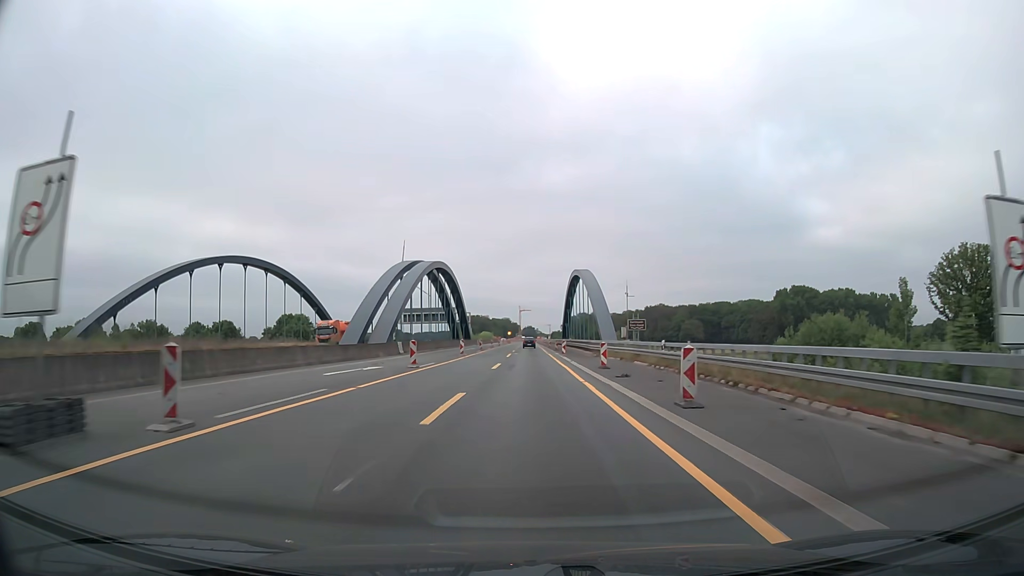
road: motorway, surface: asphalt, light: Day
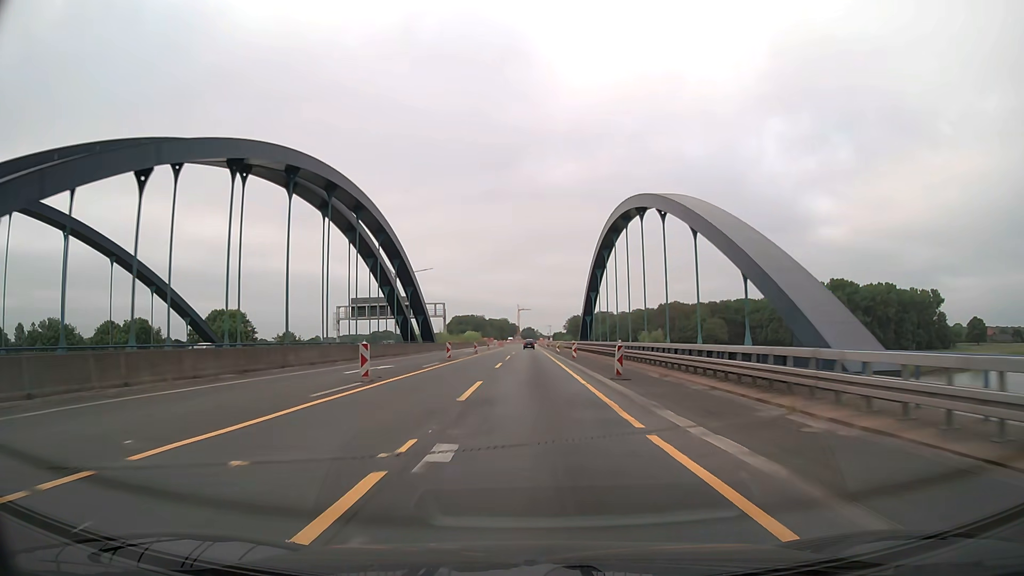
(0.0, +51.4) m; 0°
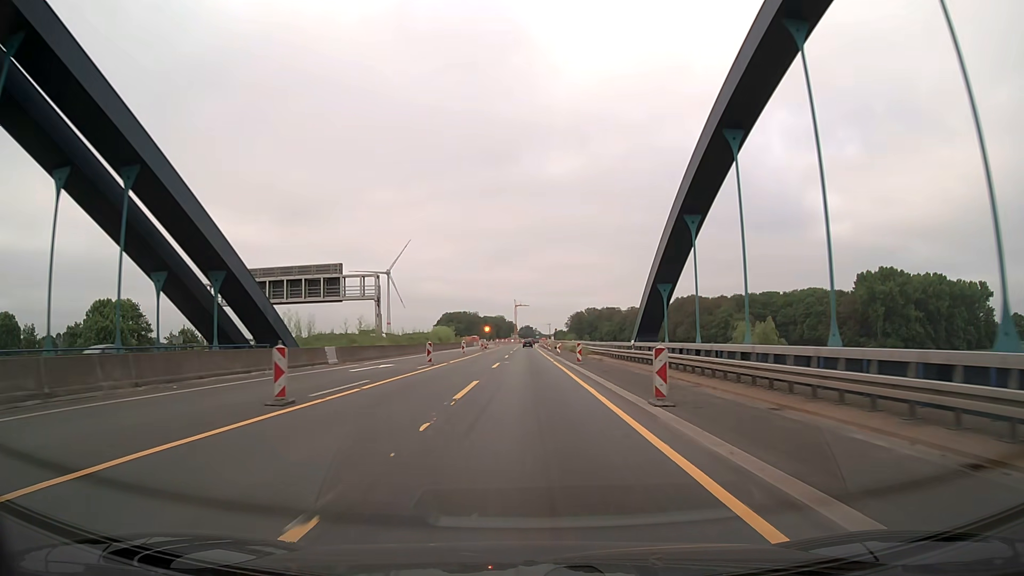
(+0.1, +51.3) m; 0°
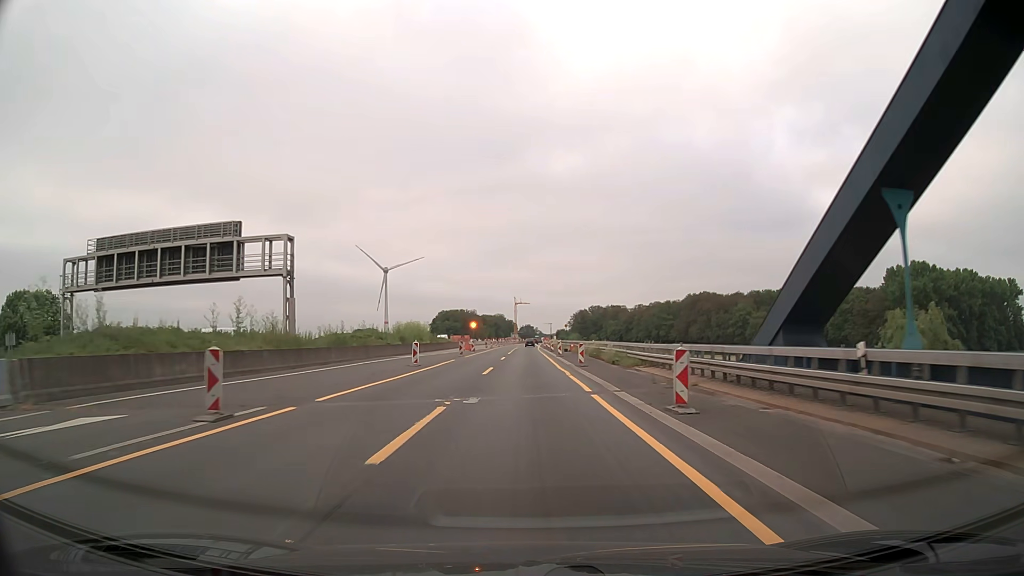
(+0.1, +25.7) m; 0°
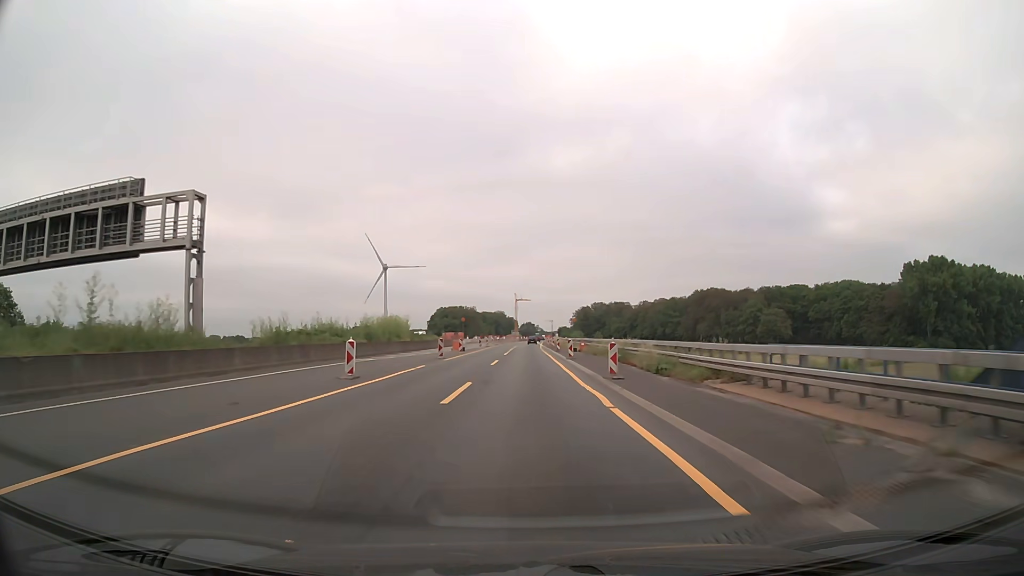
(0.0, +12.9) m; 0°
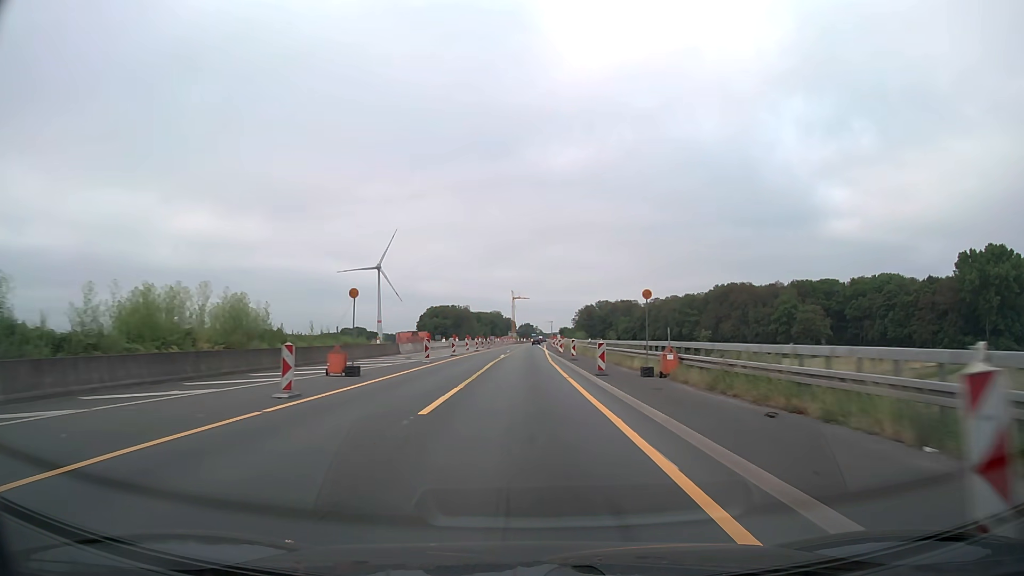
(0.0, +38.6) m; 0°
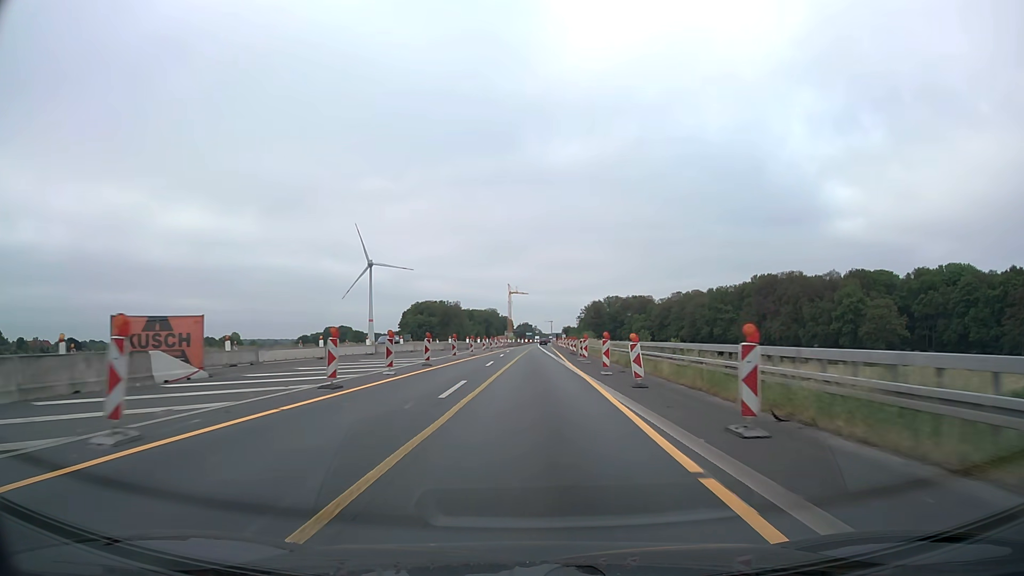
(-0.2, +51.5) m; 0°
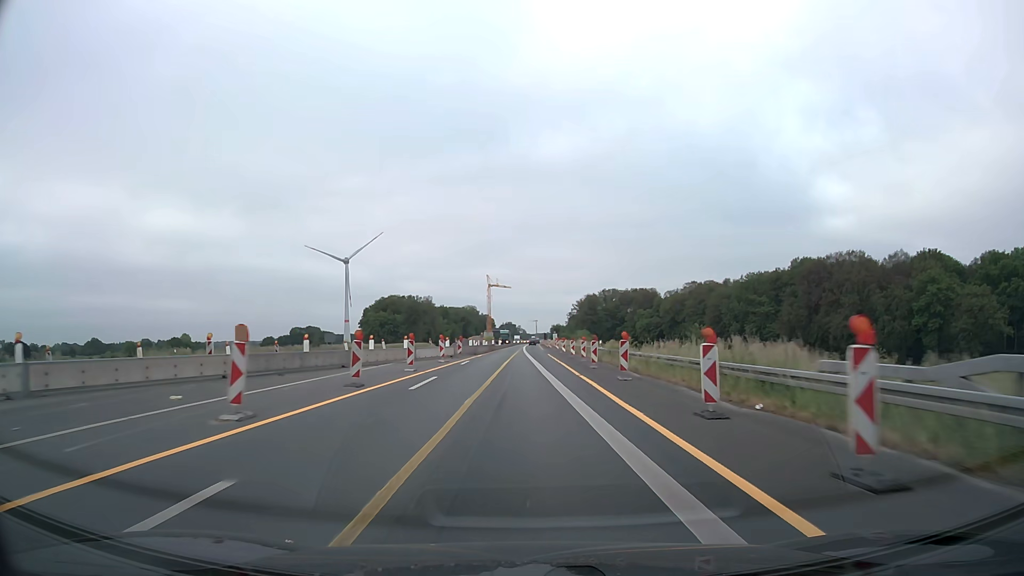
(+0.5, +51.5) m; +1°
(0, +10) (0, +20) (0, +30) (0, +40) (0, +50) (0, +60) (0, +70) (0, +80) (0, +90) (0, +100) m
